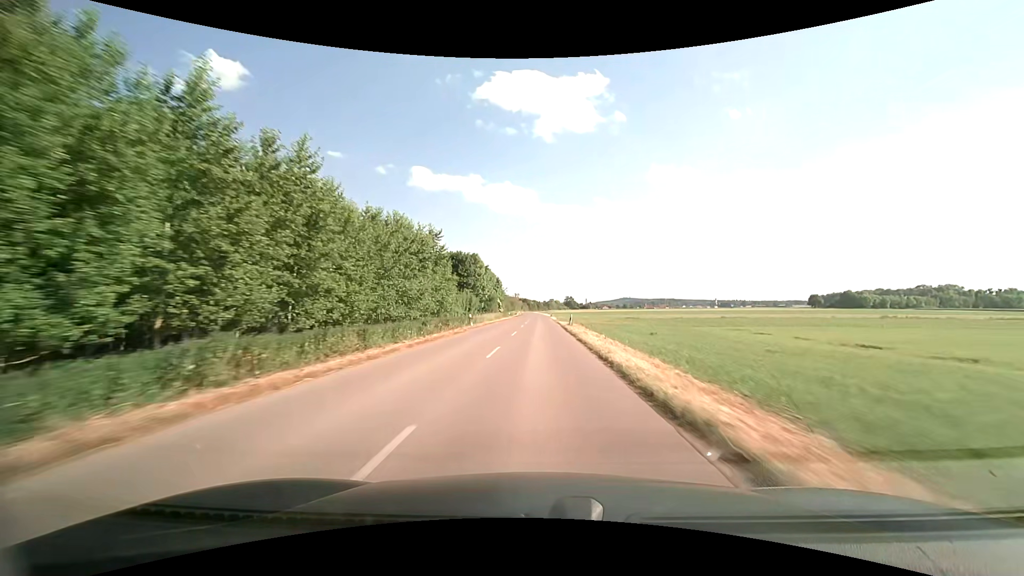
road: tertiary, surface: asphalt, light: Day
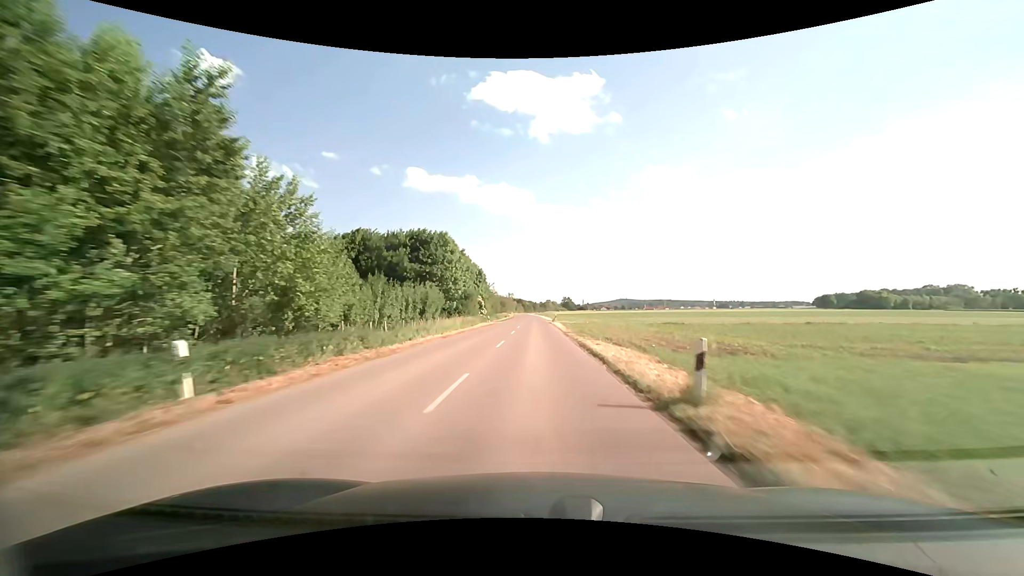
(+0.2, +31.4) m; +1°
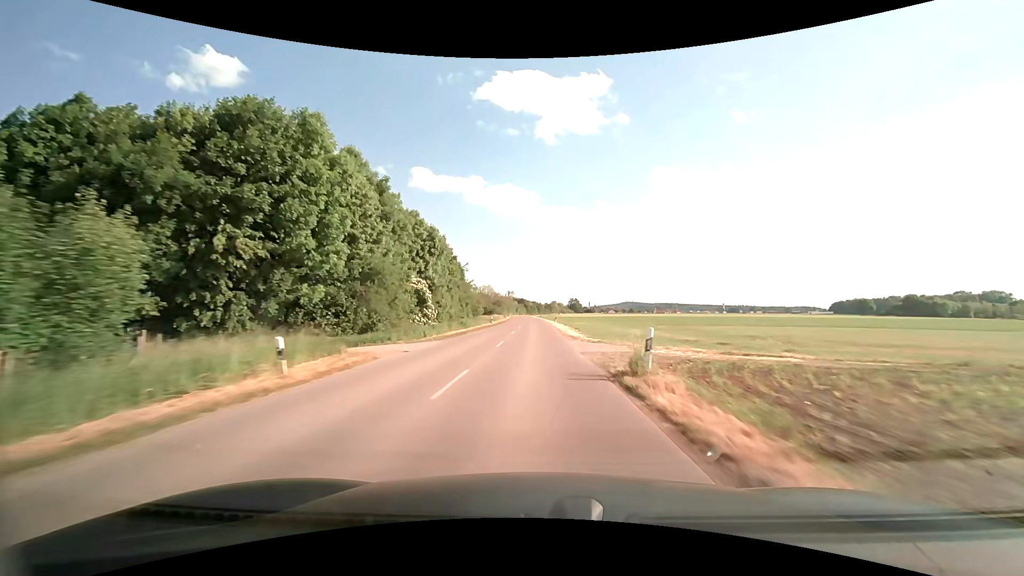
(-0.1, +47.0) m; -1°
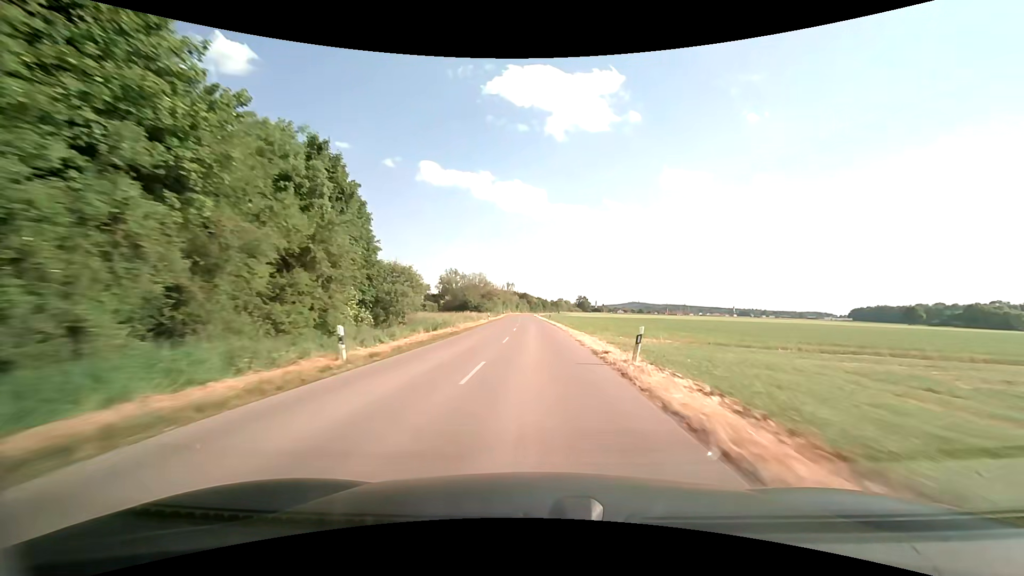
(-0.2, +46.9) m; -1°
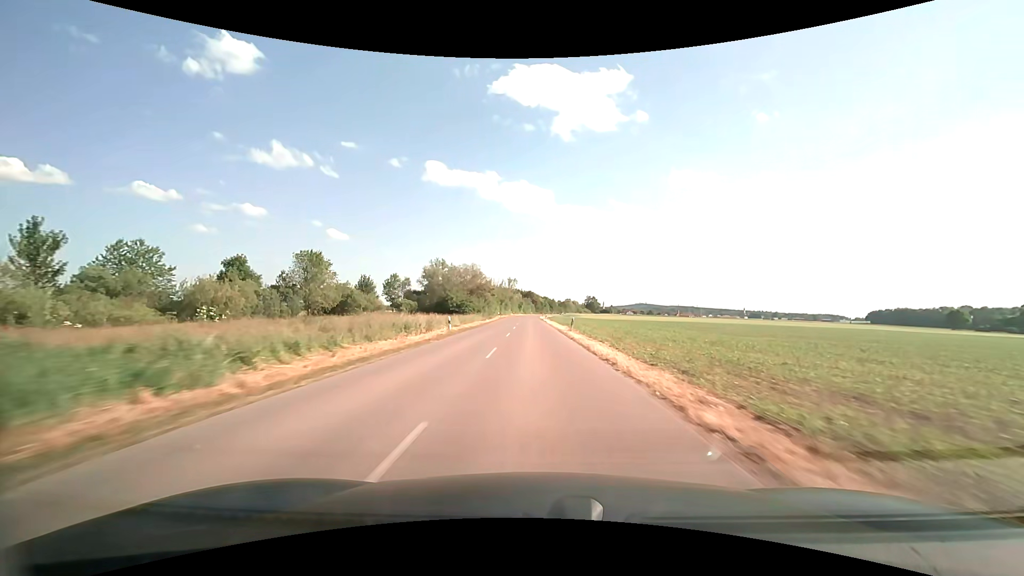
(-0.2, +31.2) m; -1°
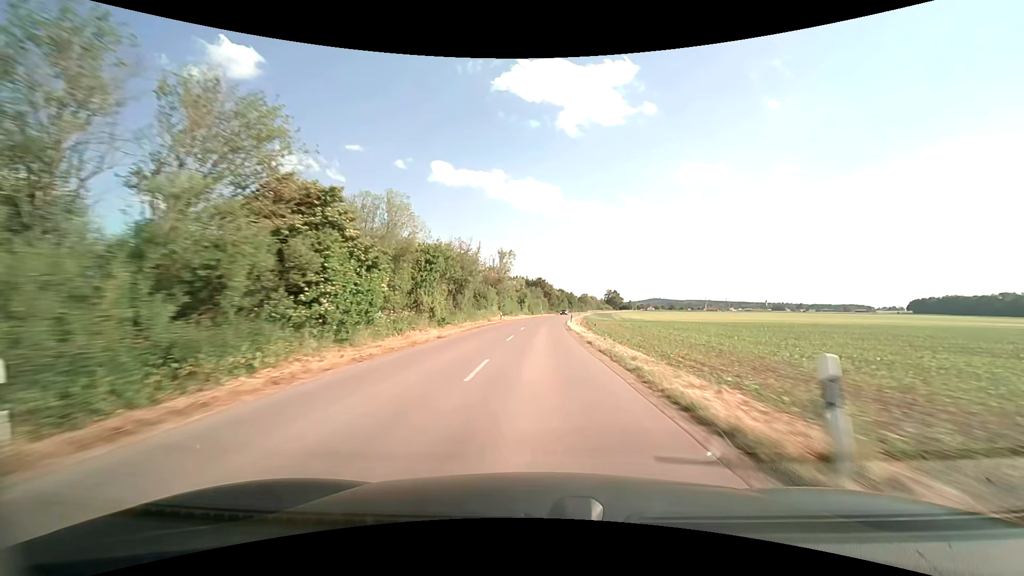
(-1.0, +77.0) m; -1°
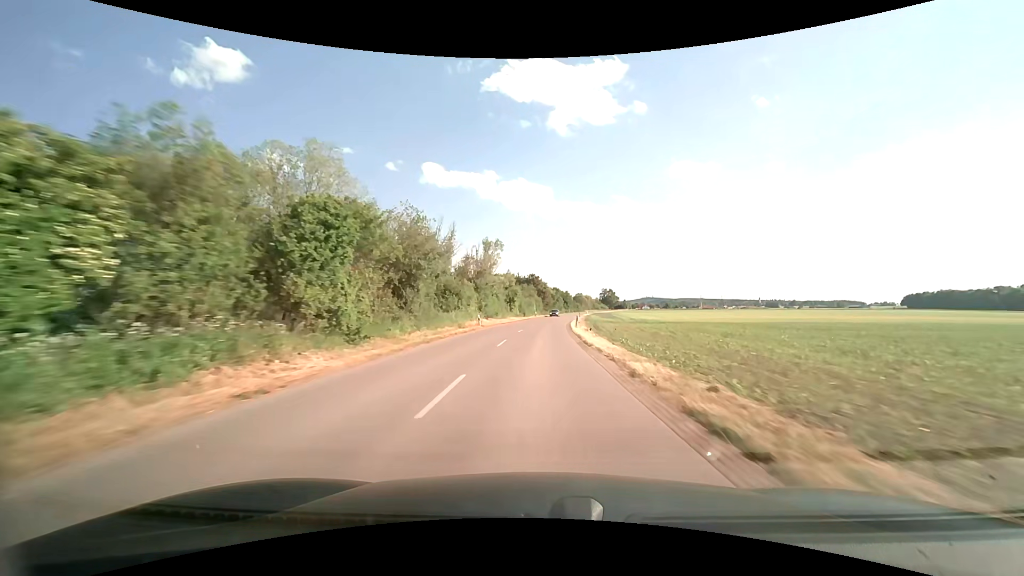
(+0.1, +15.2) m; +1°
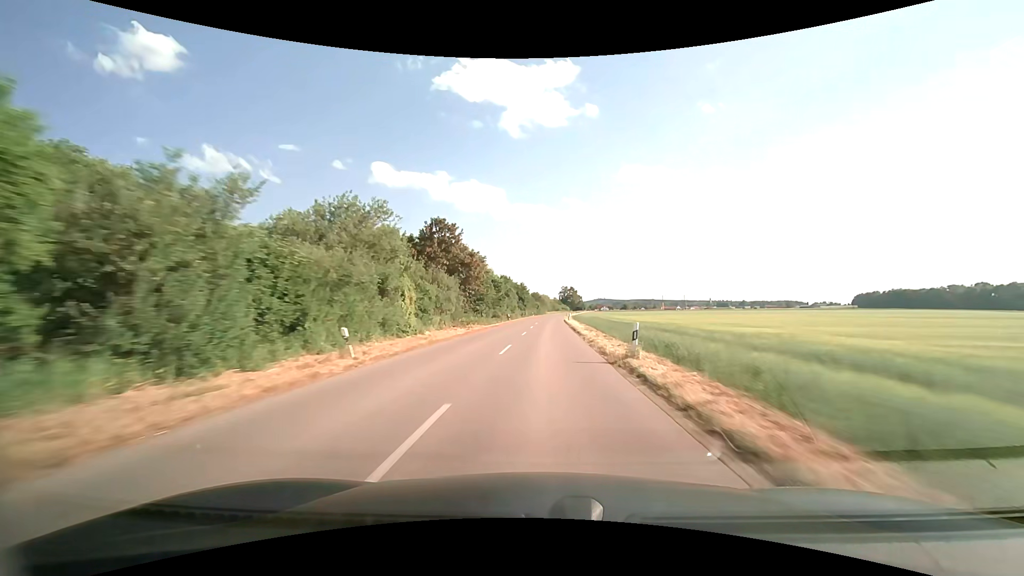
(+3.3, +75.0) m; +5°
(0, +10) (0, +20) (0, +30) (+1, +40) (+1, +50) (+2, +60) (+2, +70) (+2, +80) (+3, +90) (+3, +100) m
